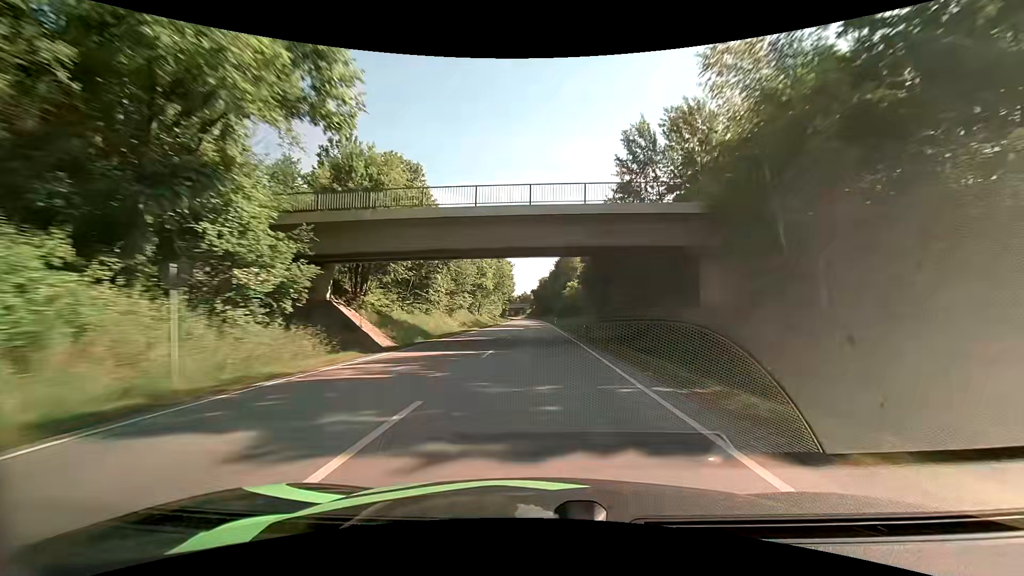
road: primary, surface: asphalt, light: Day
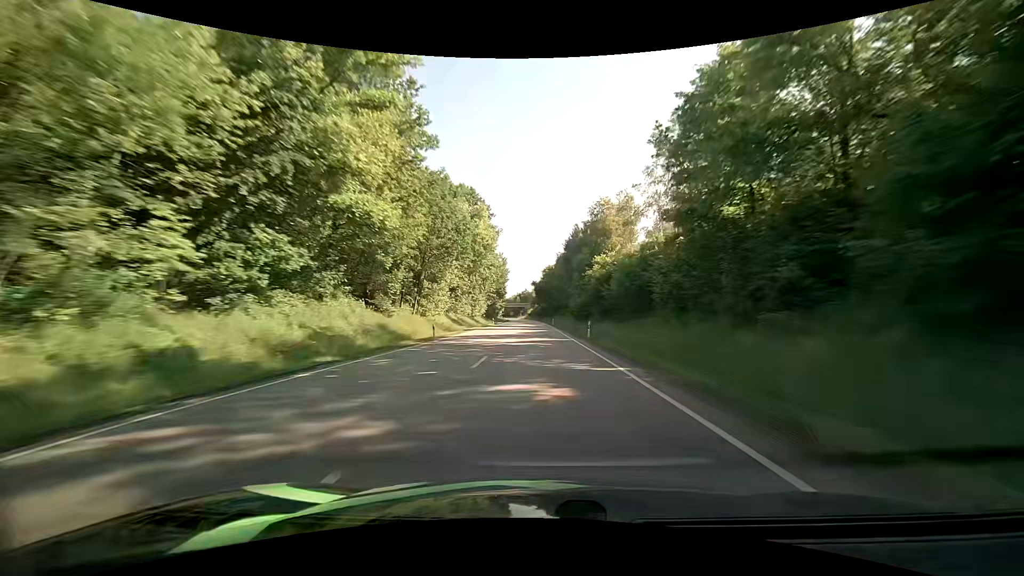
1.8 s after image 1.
(-0.3, +52.8) m; 0°
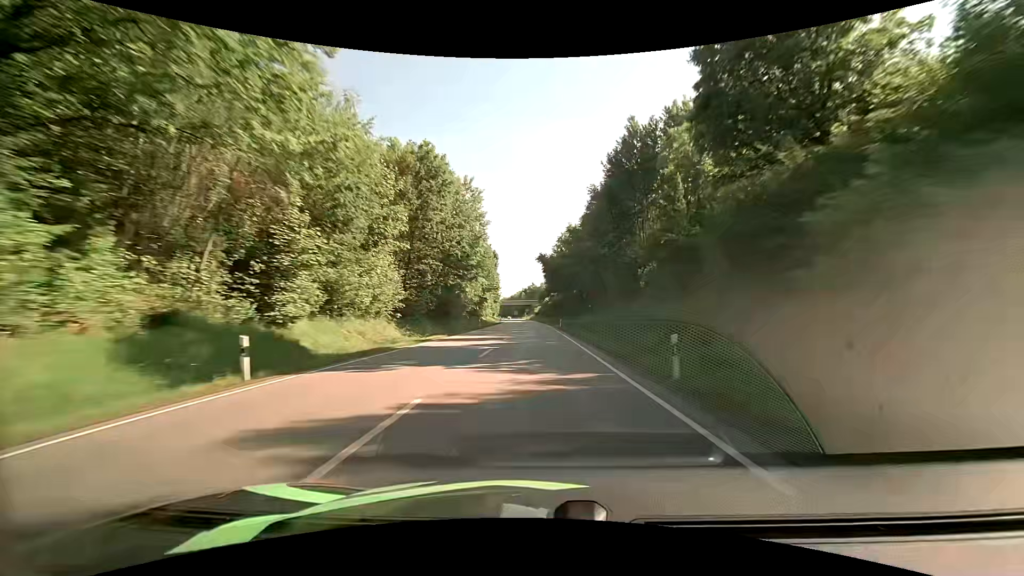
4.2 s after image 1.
(-0.3, +70.2) m; -1°
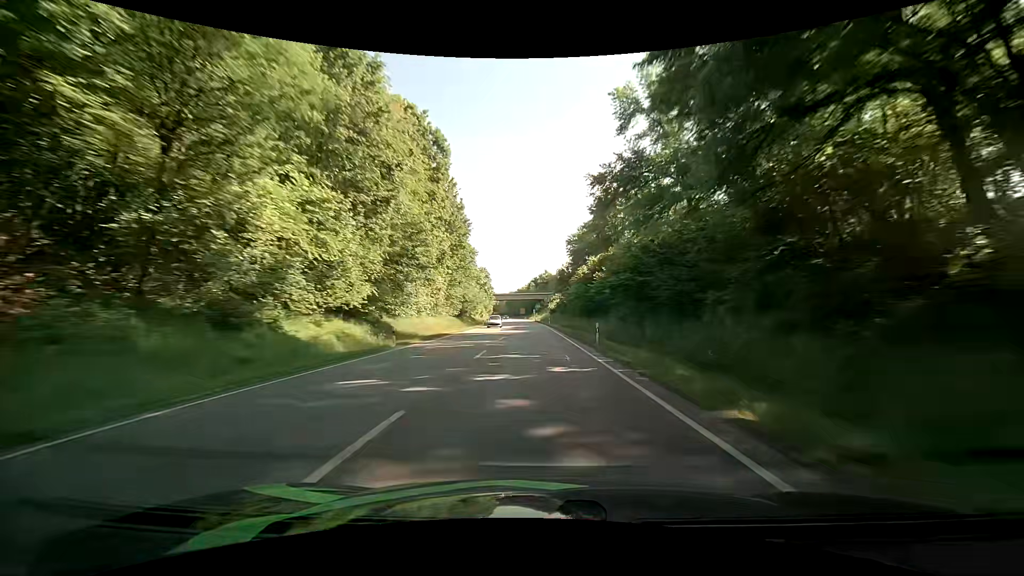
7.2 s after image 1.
(-1.4, +87.3) m; -2°
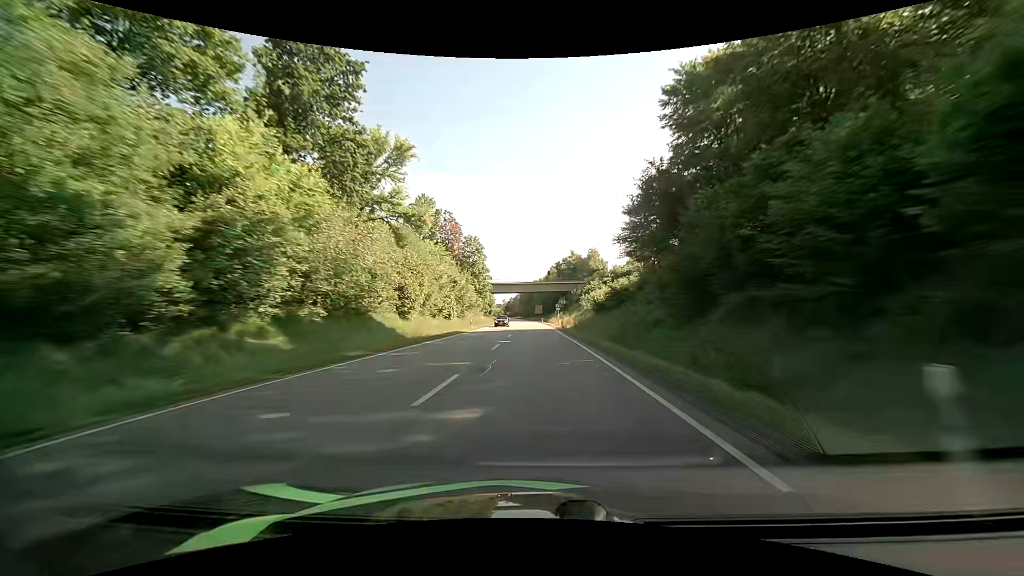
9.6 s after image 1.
(-1.0, +69.7) m; -2°
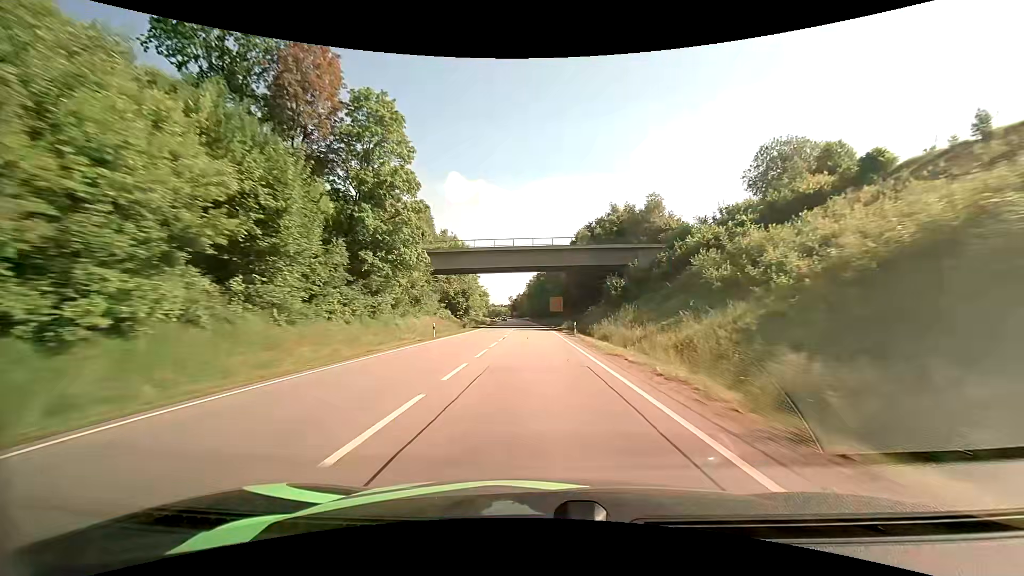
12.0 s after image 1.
(-0.8, +69.7) m; -1°
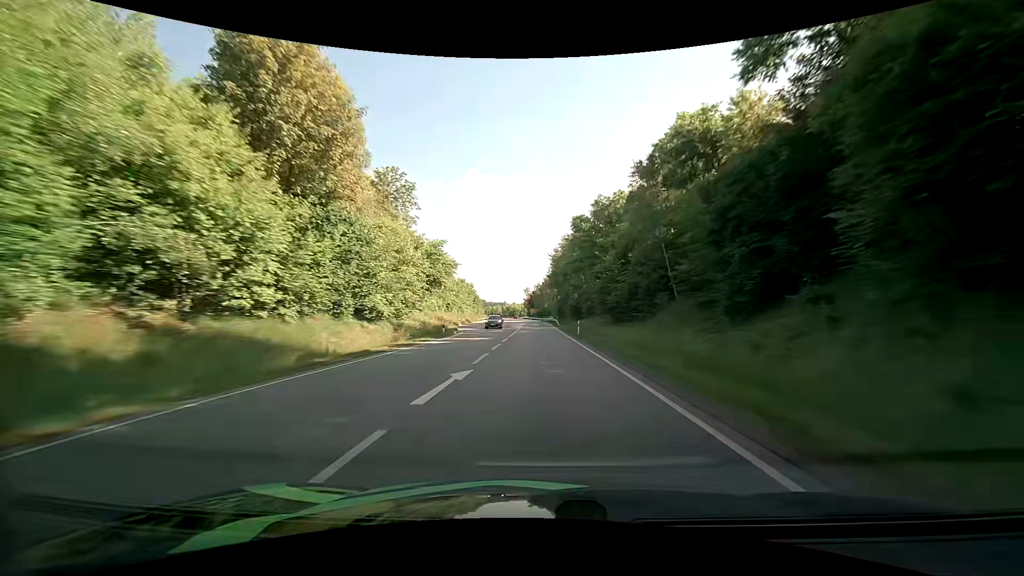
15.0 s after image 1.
(-2.0, +87.0) m; -2°
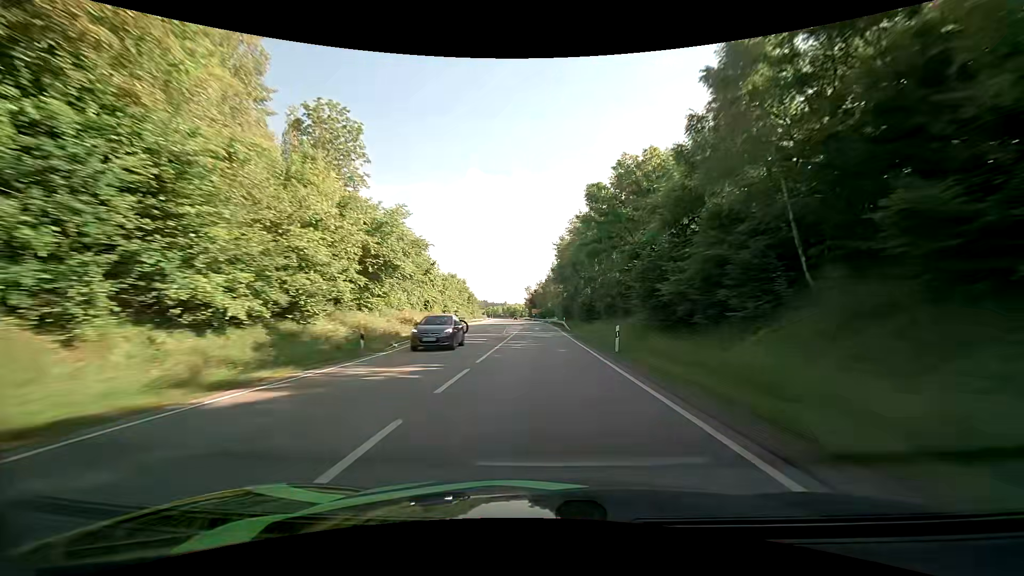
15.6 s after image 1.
(-0.2, +17.4) m; -1°
(0, +10) (0, +20) (0, +30) (0, +40) (-1, +50) (-1, +60) (-1, +70) (-1, +80) (-2, +90) (-2, +100) m
